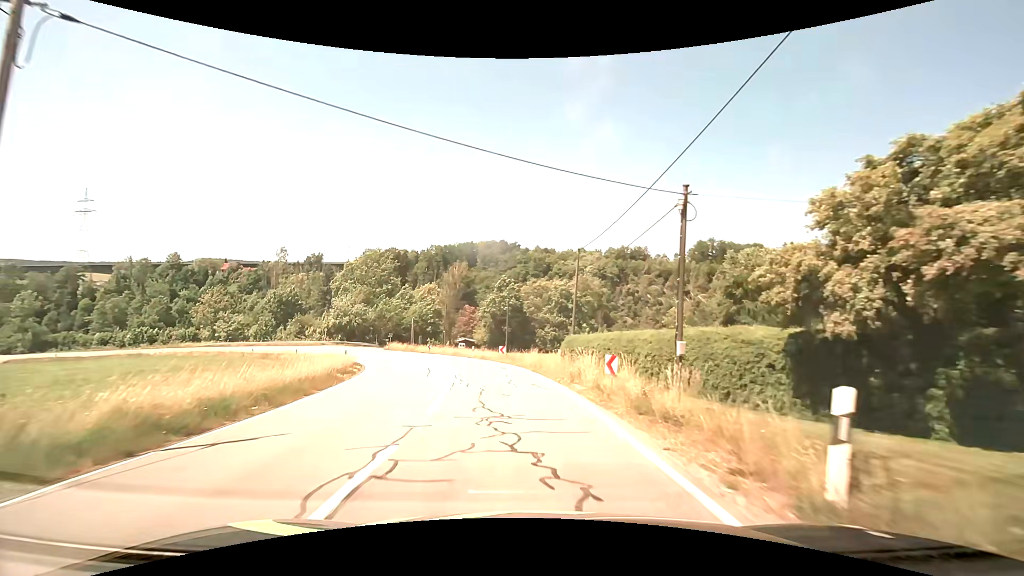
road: tertiary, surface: asphalt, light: Day
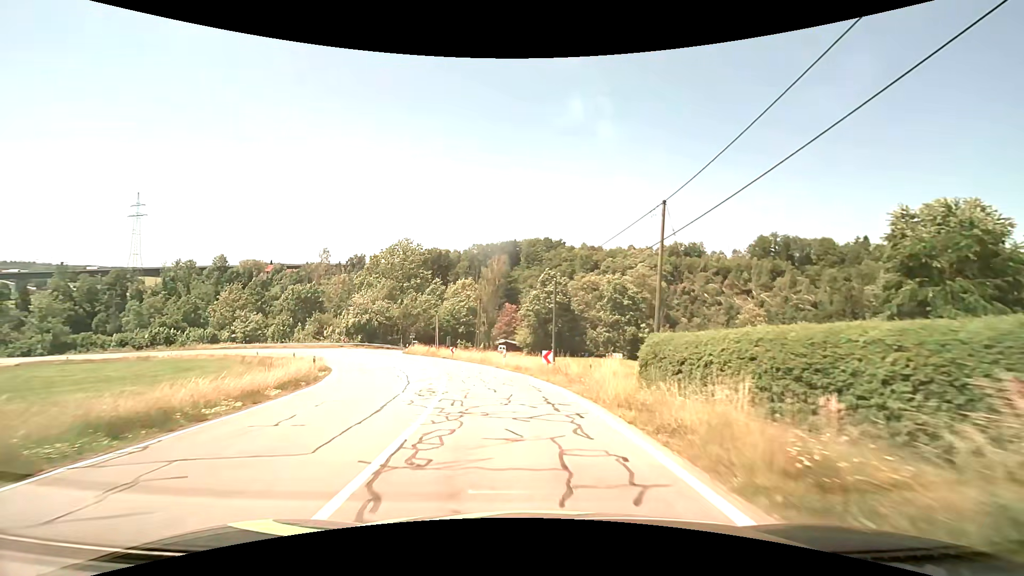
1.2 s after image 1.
(-0.6, +14.0) m; -5°
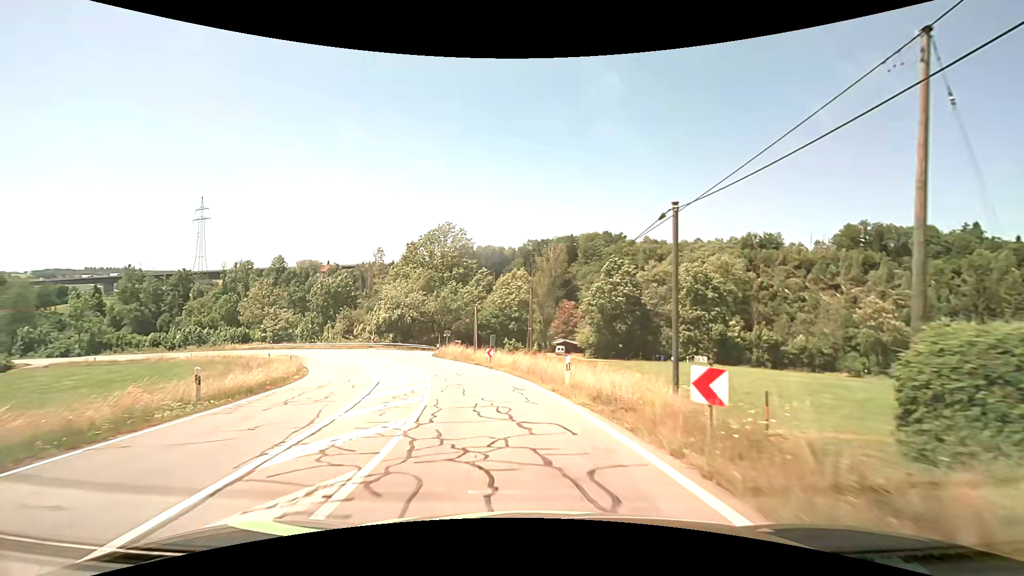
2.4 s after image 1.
(-0.7, +14.0) m; -6°
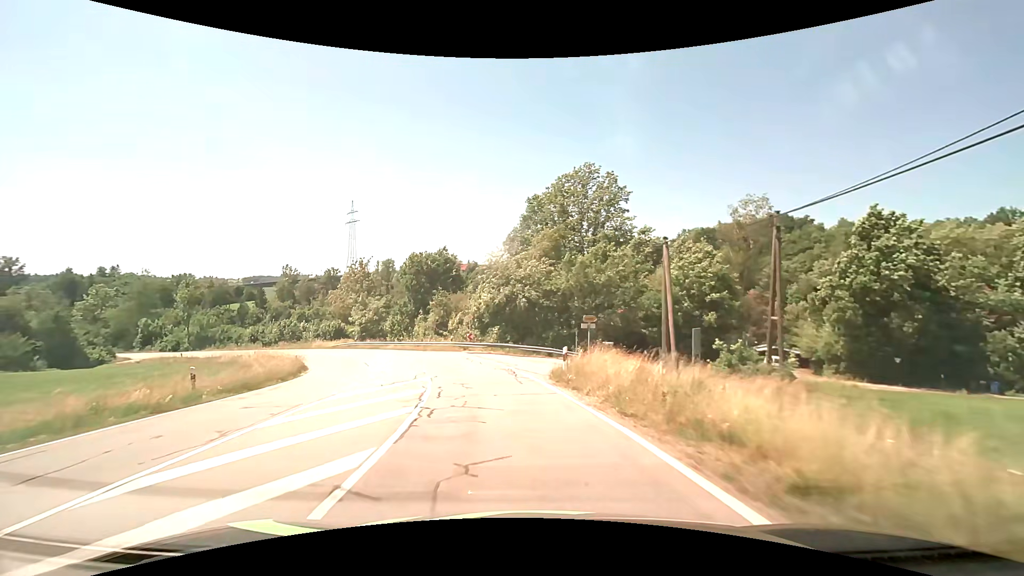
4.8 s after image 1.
(-4.1, +27.6) m; -17°
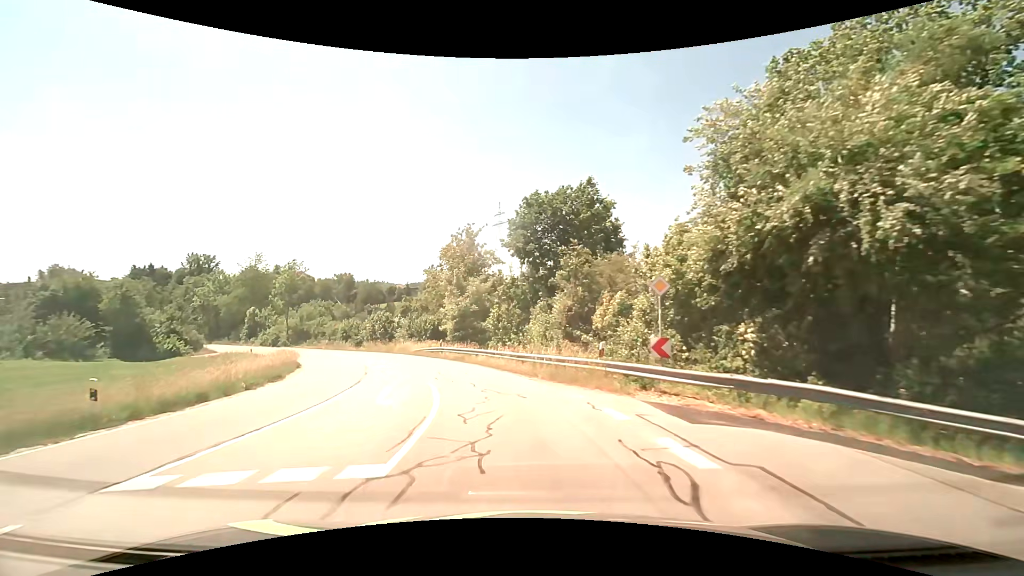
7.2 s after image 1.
(-3.7, +27.0) m; -17°
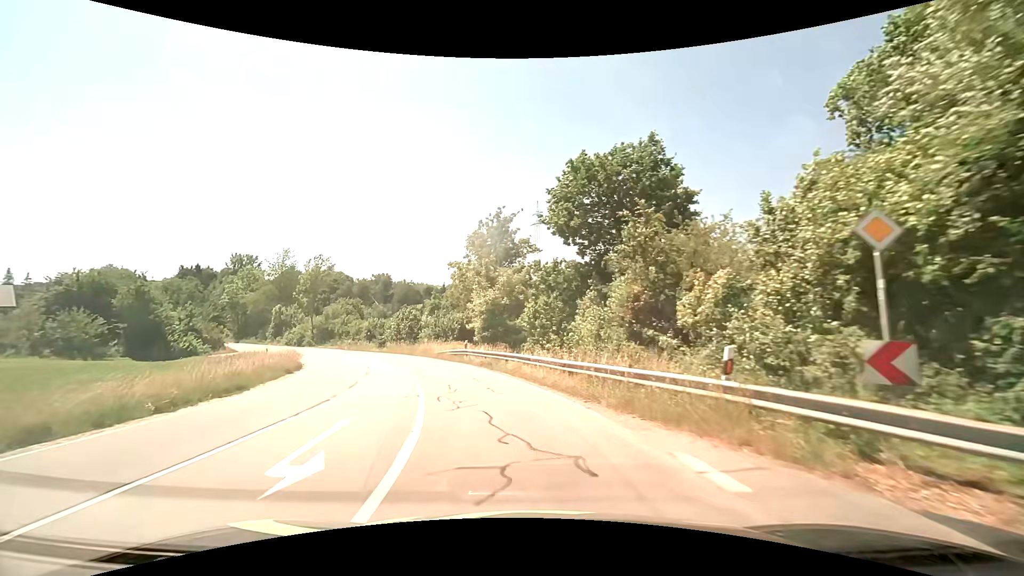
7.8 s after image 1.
(-0.2, +6.6) m; -4°
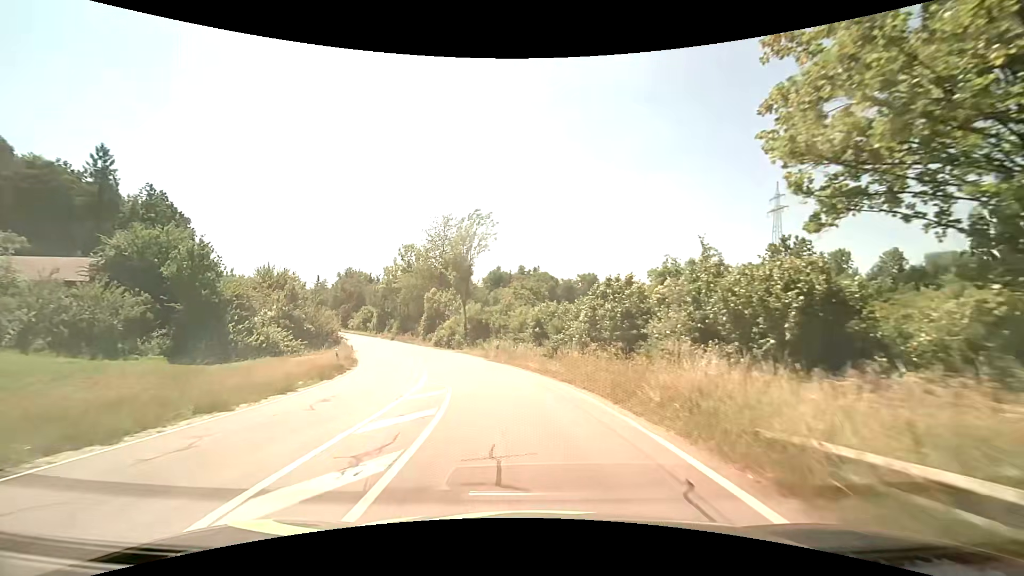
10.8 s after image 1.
(-6.9, +31.9) m; -24°
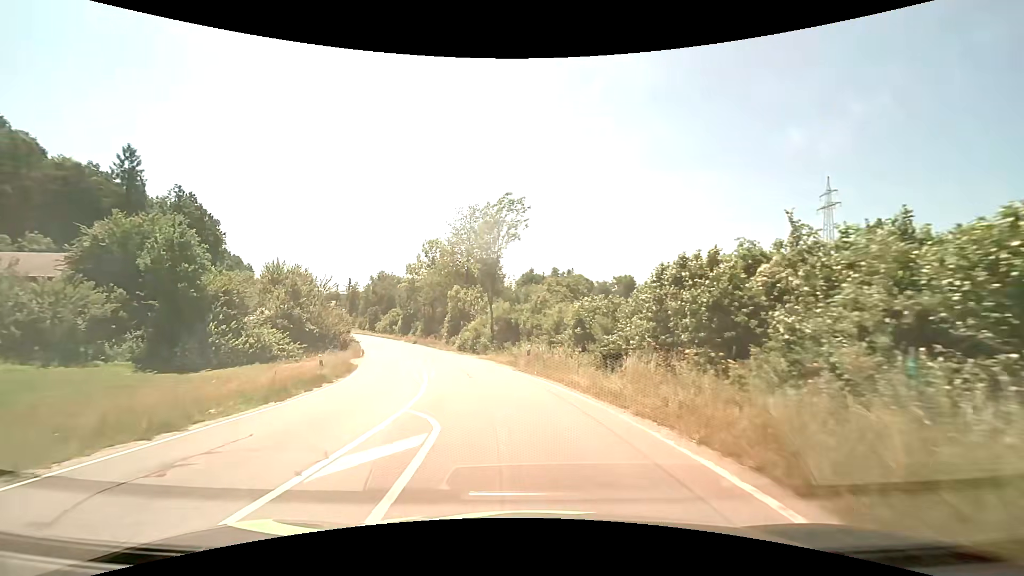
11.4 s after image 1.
(-0.2, +6.8) m; -4°
(-1, +10) (-2, +20) (-4, +30) (-7, +39) (-11, +48) (-14, +58) (-18, +67) (-22, +76) (-26, +85) (-30, +94) m
